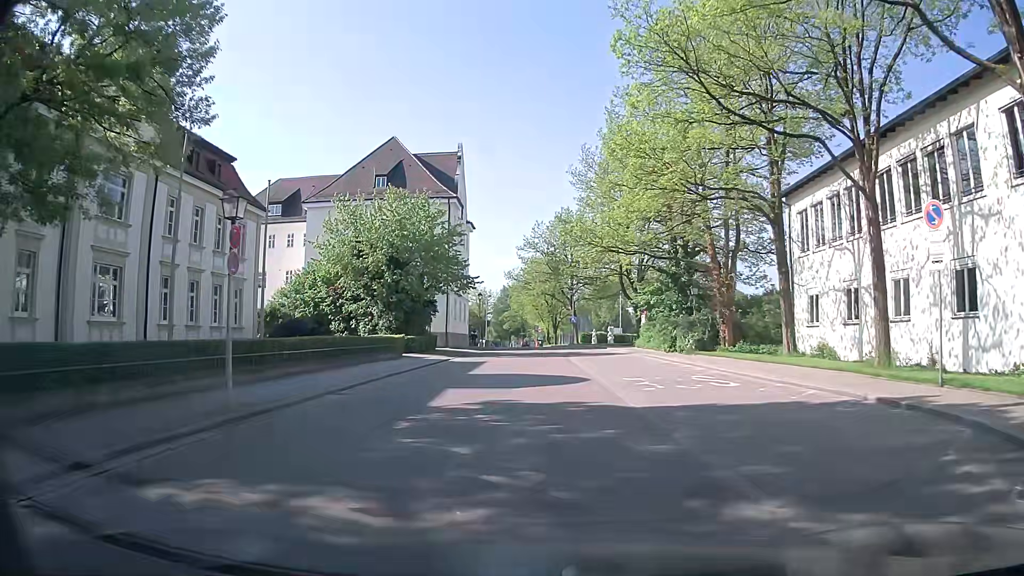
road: residential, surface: asphalt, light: Day
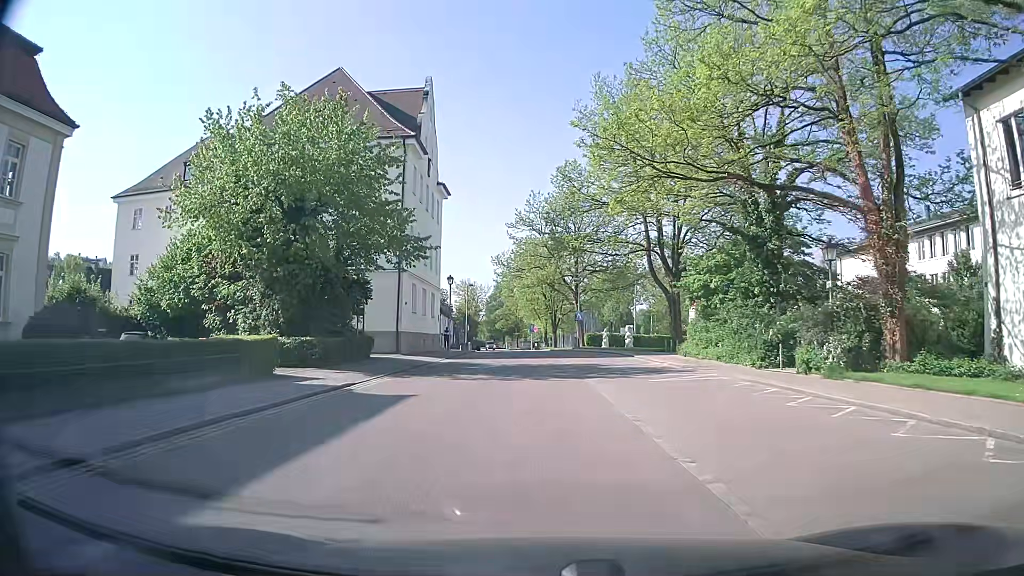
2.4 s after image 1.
(0.0, +18.3) m; +1°
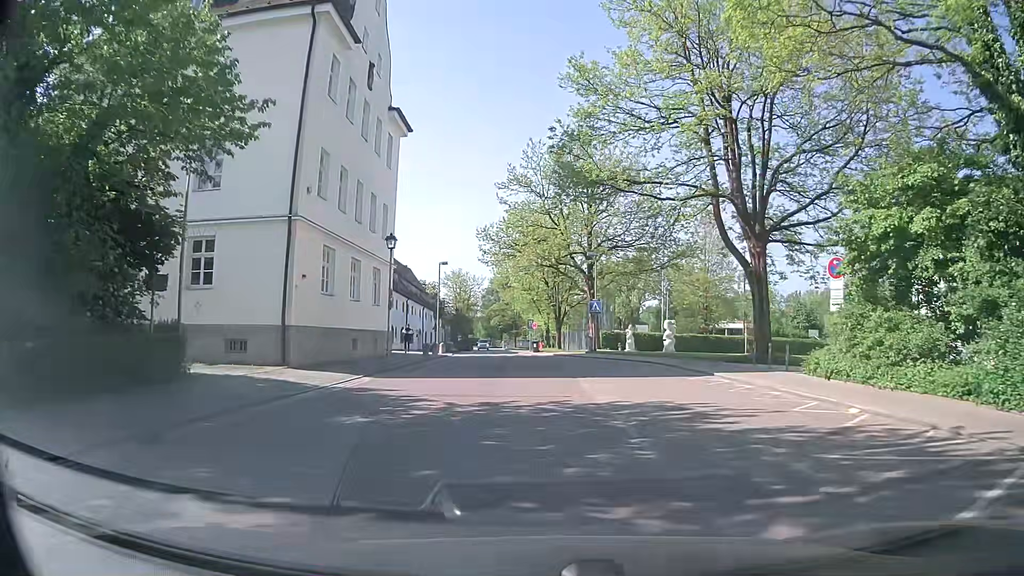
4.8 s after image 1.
(-0.3, +17.5) m; -2°
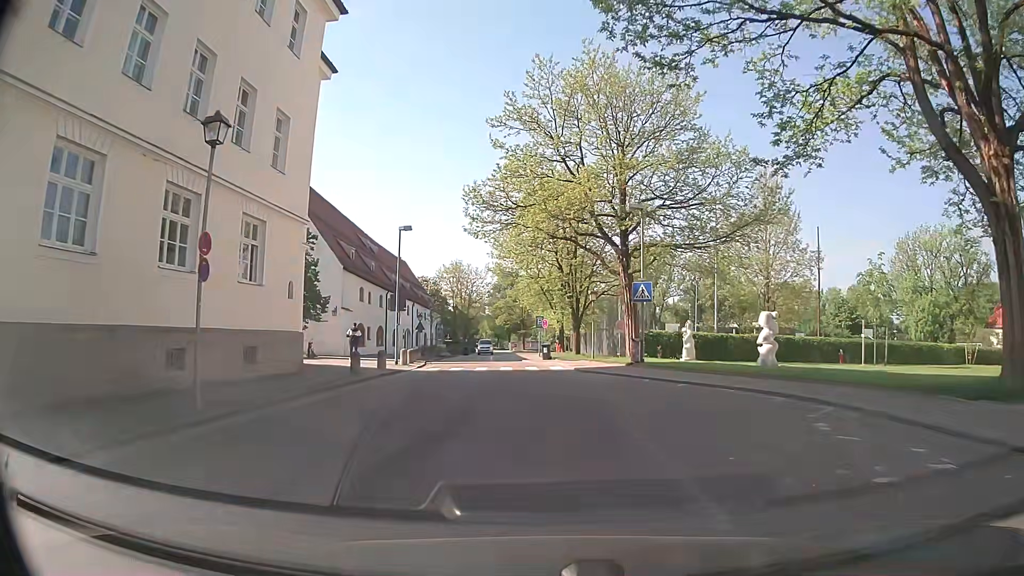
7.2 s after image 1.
(0.0, +15.6) m; 0°
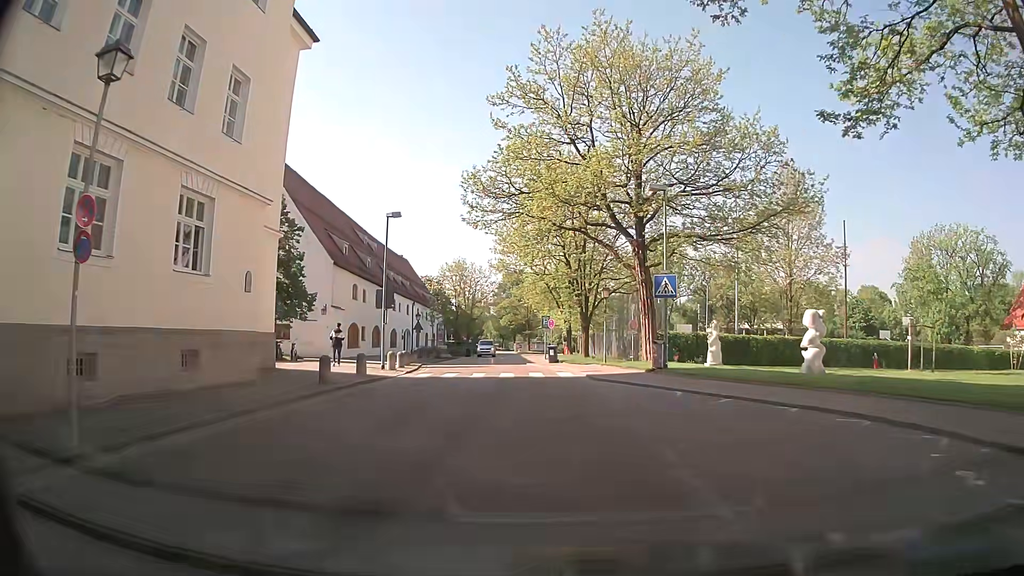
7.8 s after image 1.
(-0.1, +3.6) m; -1°
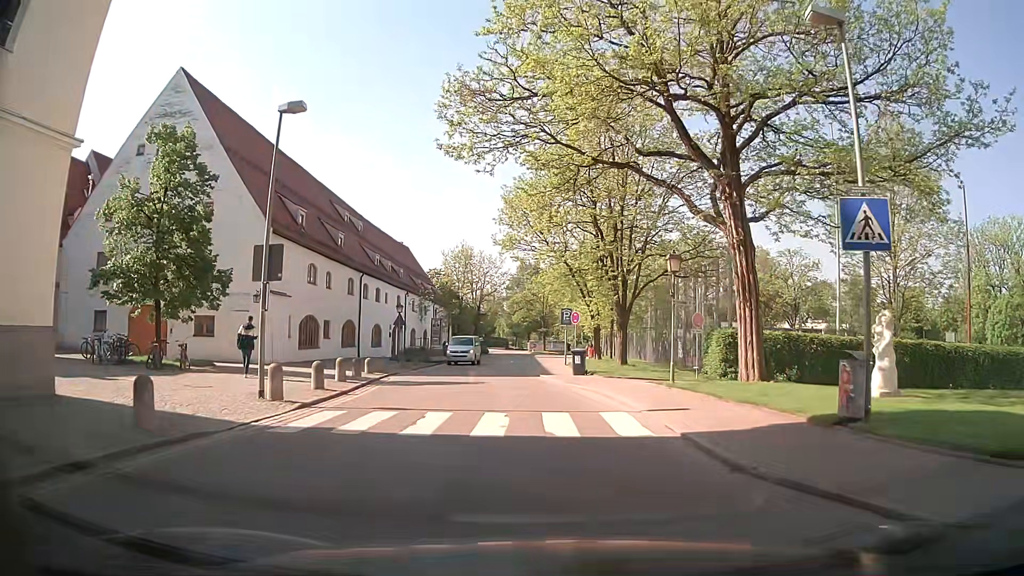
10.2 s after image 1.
(-0.1, +13.0) m; 0°
